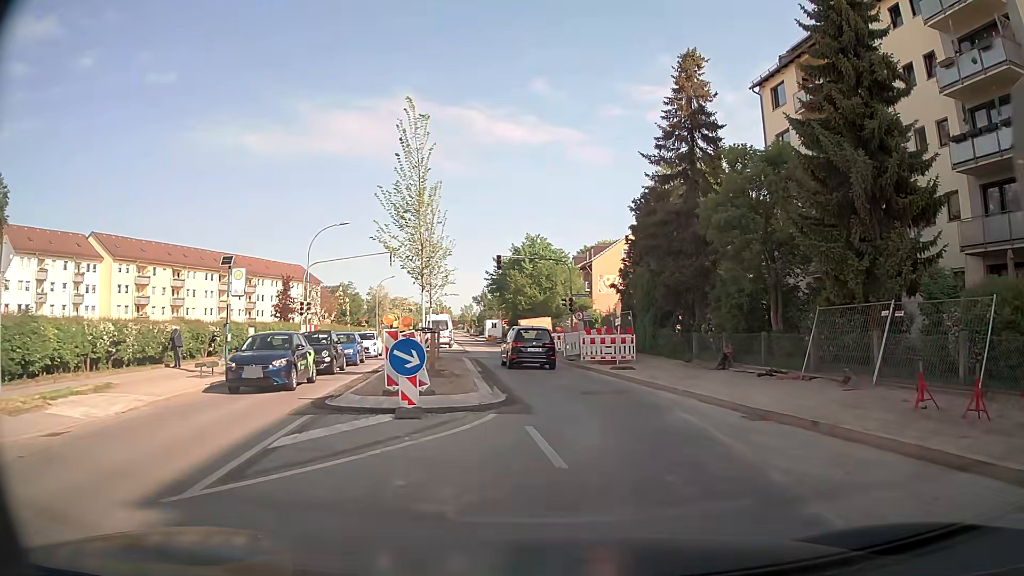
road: secondary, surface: asphalt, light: Day
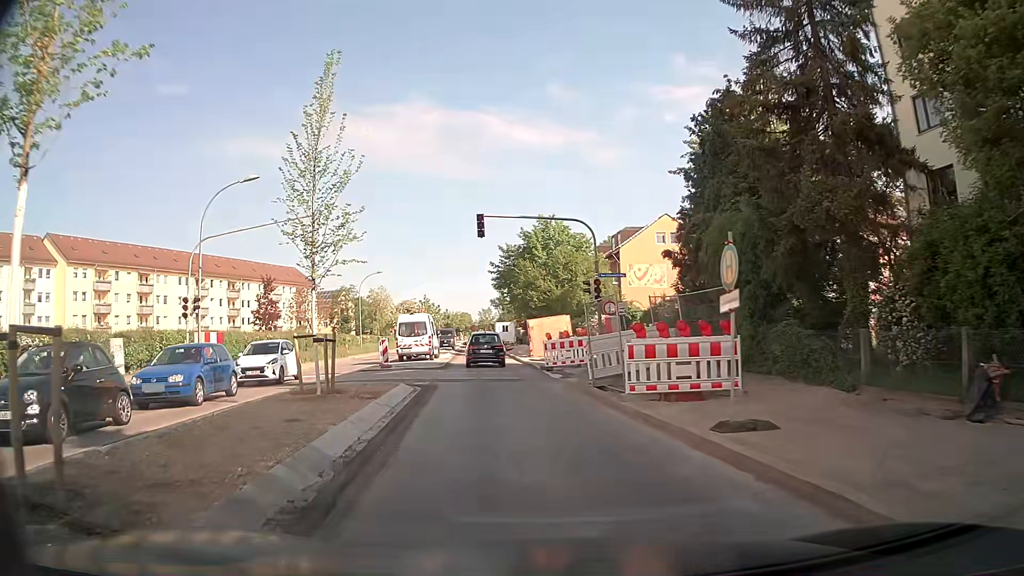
(+0.3, +14.3) m; -2°
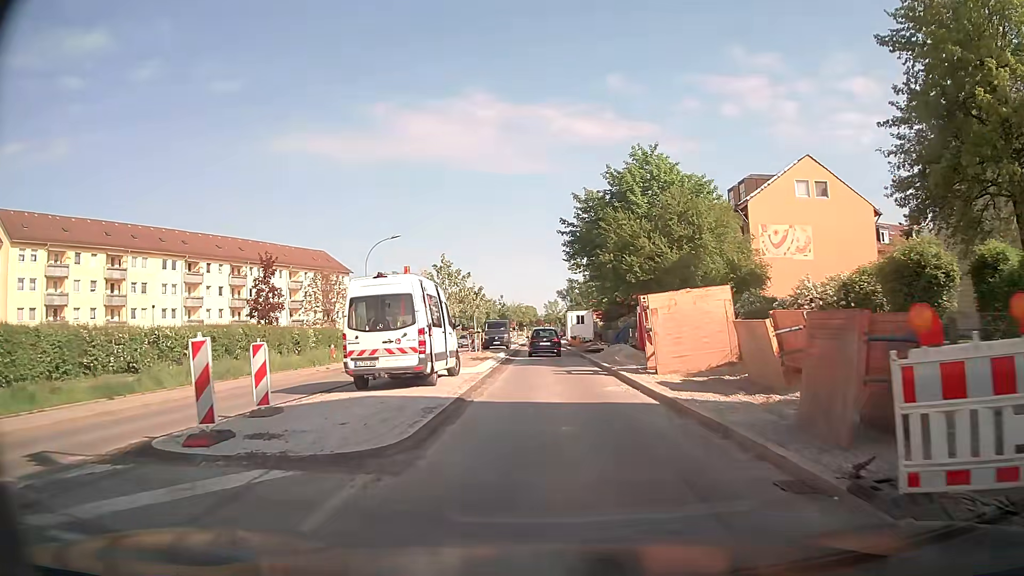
(-2.0, +21.8) m; -7°
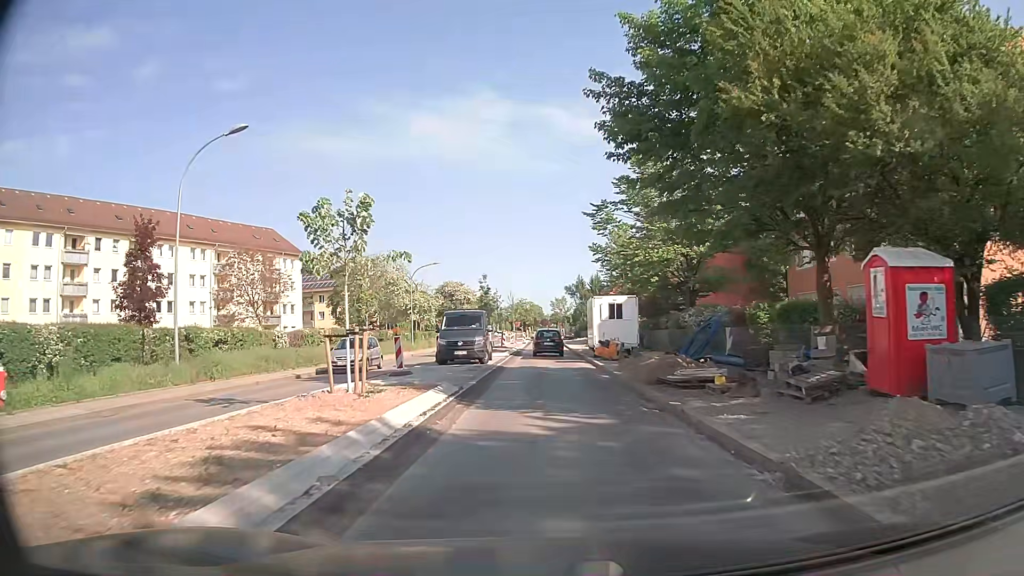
(+0.2, +25.1) m; 0°
(0, +10) (0, +20) (0, +30) (0, +40) (0, +50) (0, +60) (0, +70) (0, +80) (0, +90) (0, +100) m
